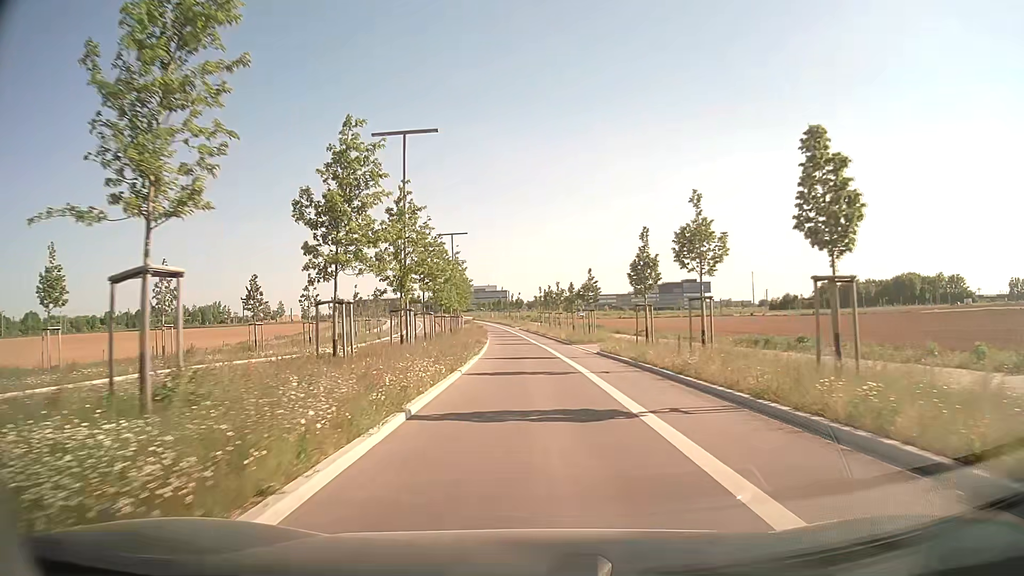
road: tertiary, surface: asphalt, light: Day
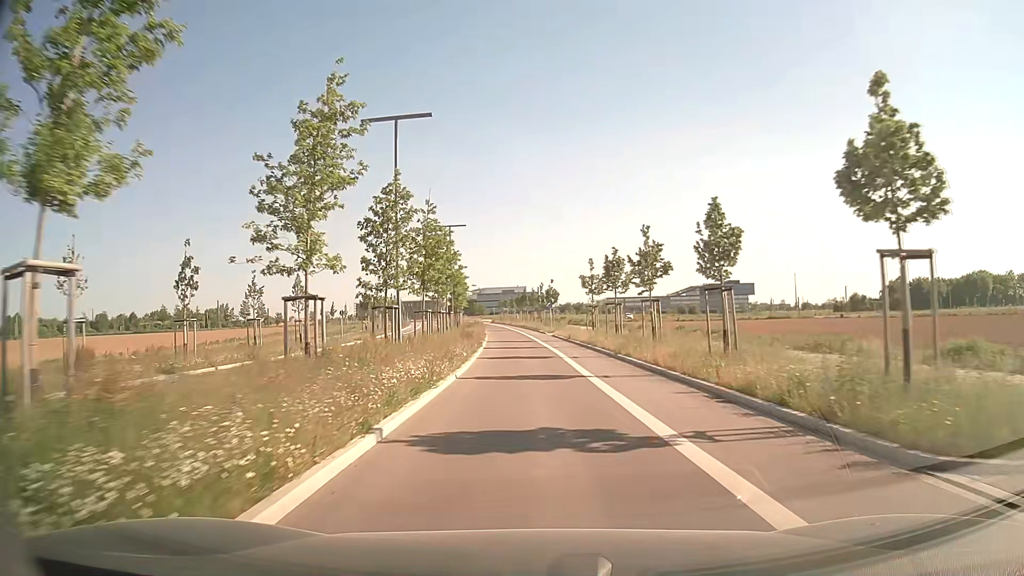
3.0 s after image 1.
(-1.0, +38.3) m; -3°
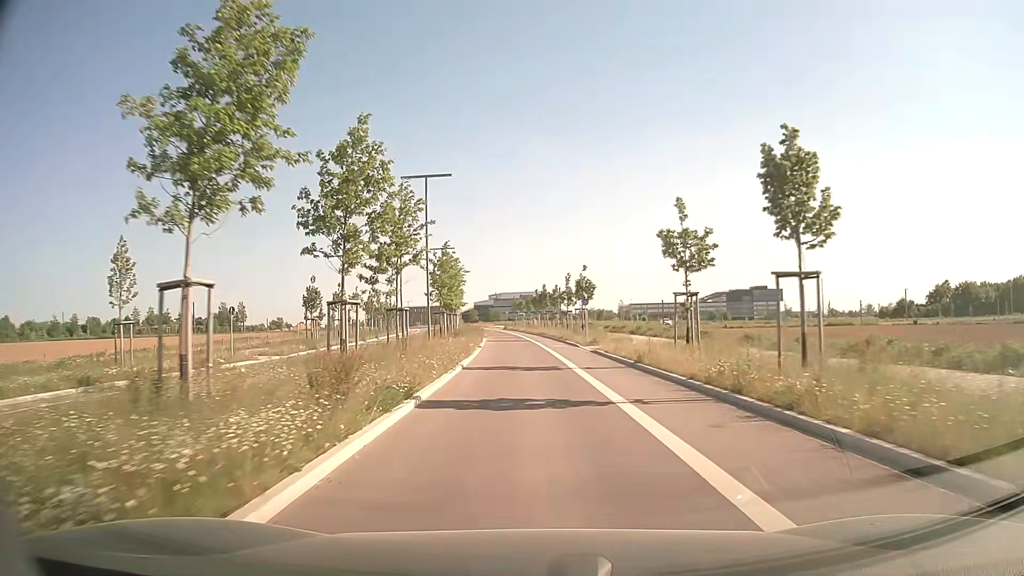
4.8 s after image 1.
(-0.4, +23.4) m; -2°
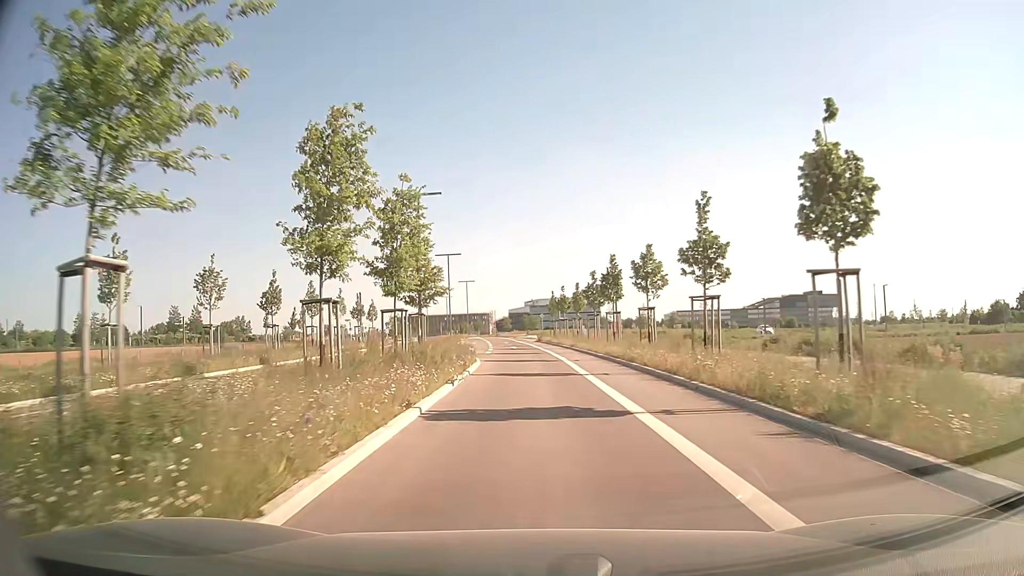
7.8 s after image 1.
(-1.2, +37.7) m; -3°
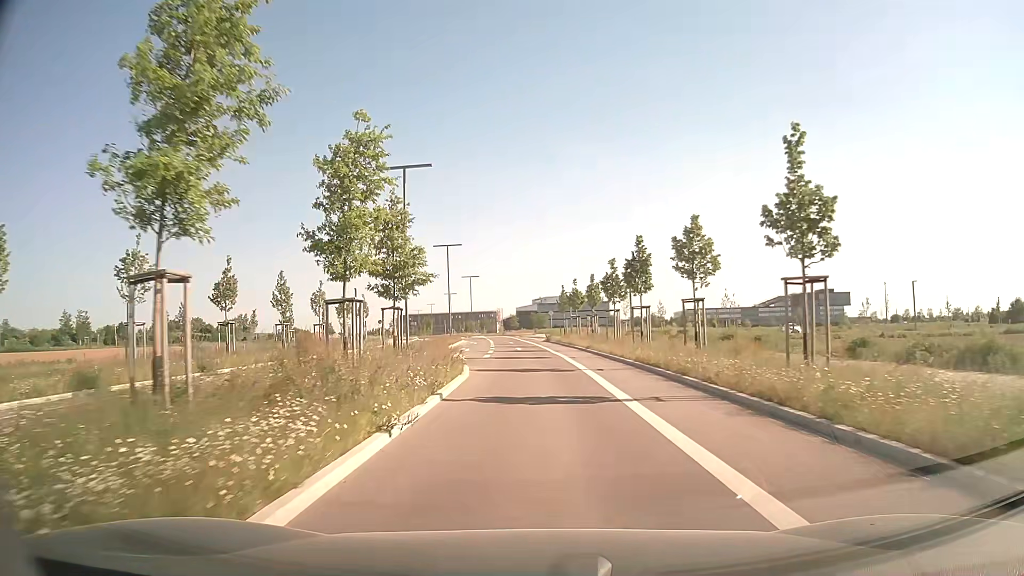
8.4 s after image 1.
(0.0, +7.3) m; -1°
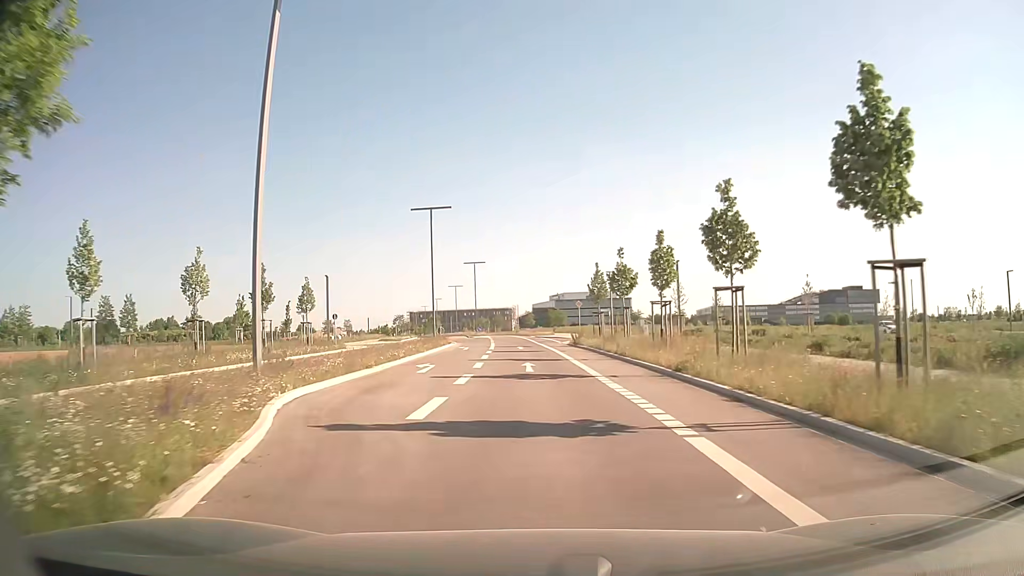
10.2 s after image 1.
(-0.3, +21.3) m; -1°
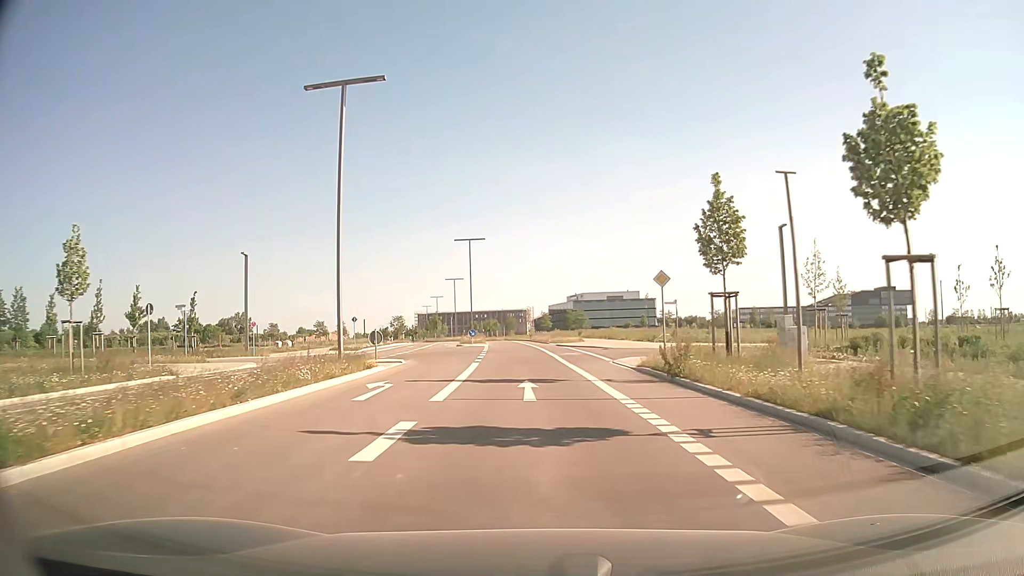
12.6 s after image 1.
(-0.5, +27.1) m; -2°
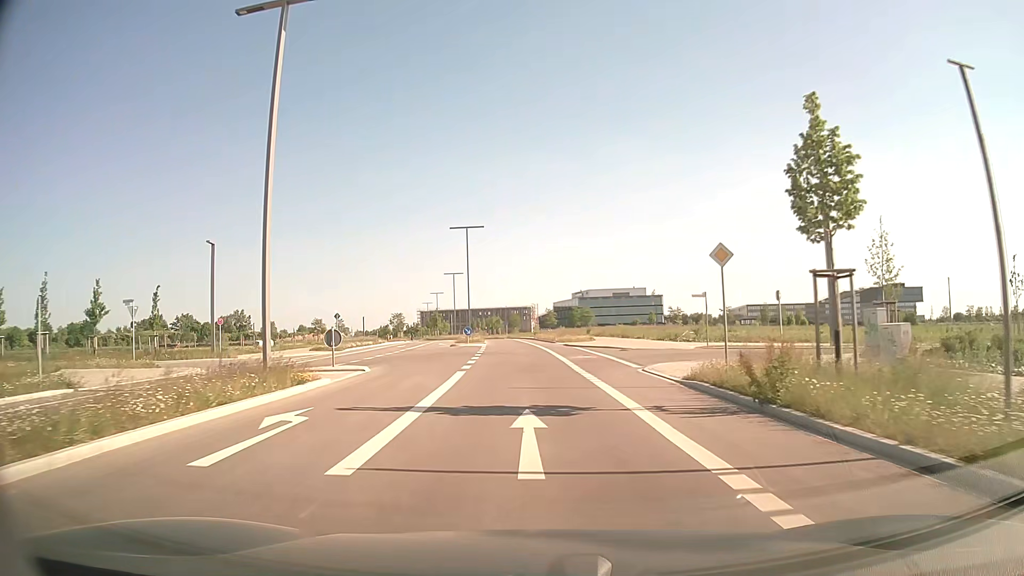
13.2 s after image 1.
(0.0, +6.7) m; 0°
(0, +10) (0, +20) (-1, +30) (-1, +40) (-2, +50) (-3, +60) (-3, +70) (-4, +80) (-5, +90) (-7, +100) m
